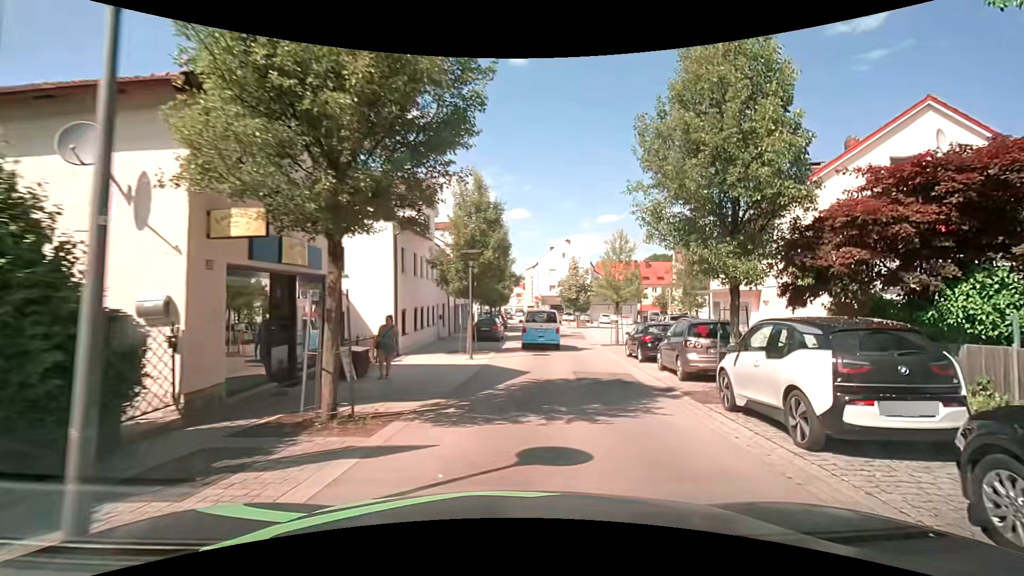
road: residential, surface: asphalt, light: Day
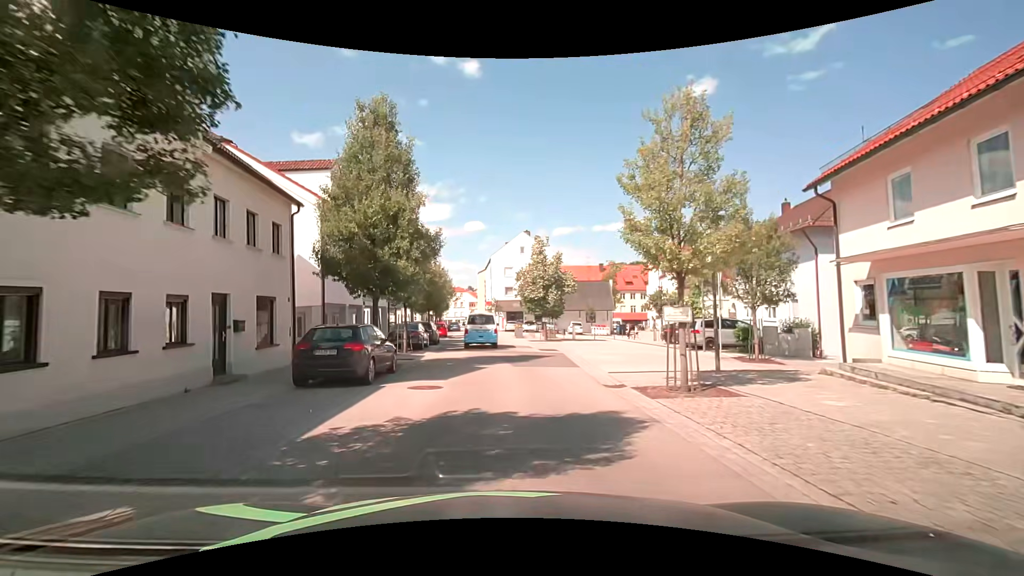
(+1.4, +18.9) m; +4°
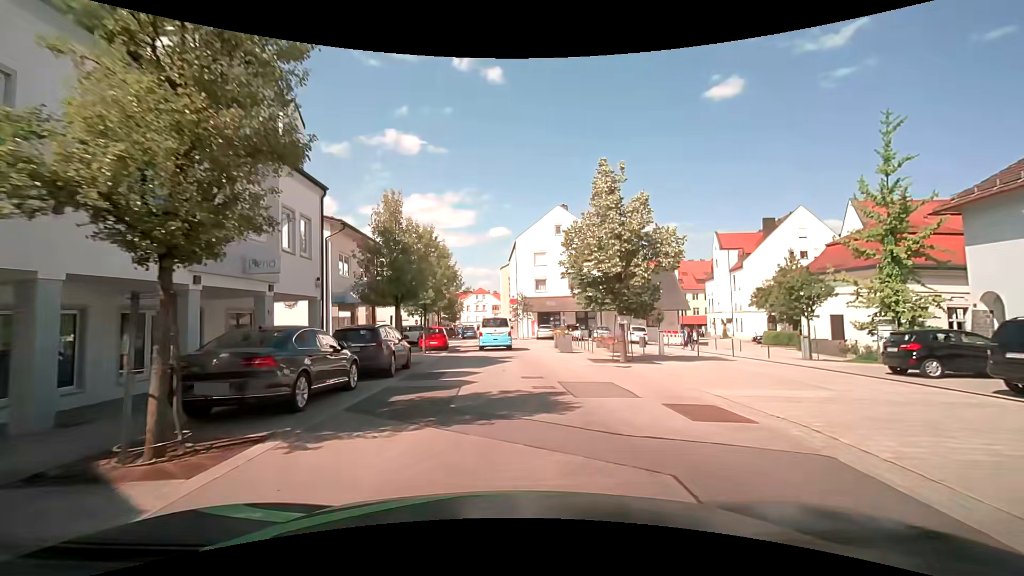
(-0.5, +18.5) m; -4°
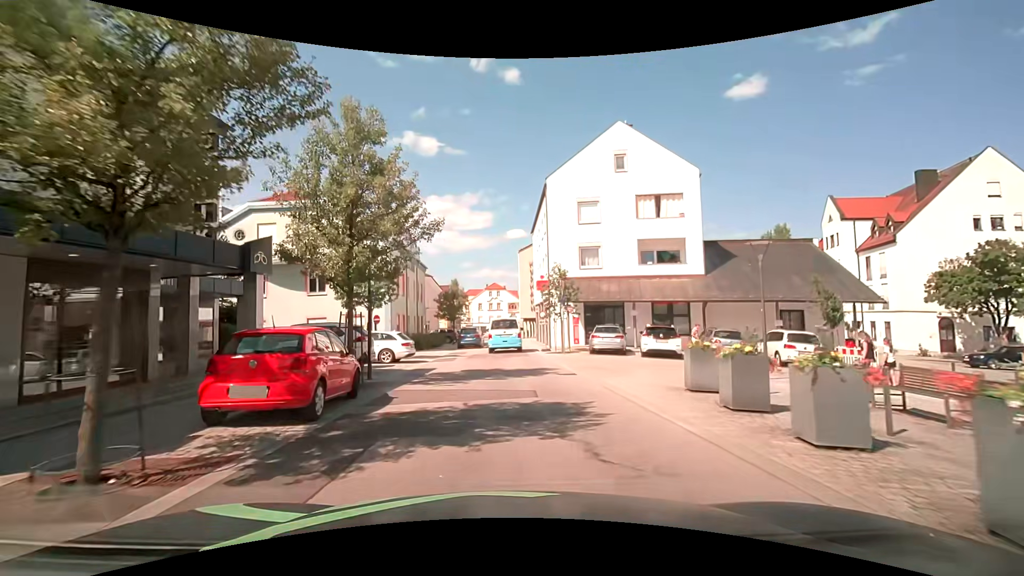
(-0.2, +22.4) m; -2°
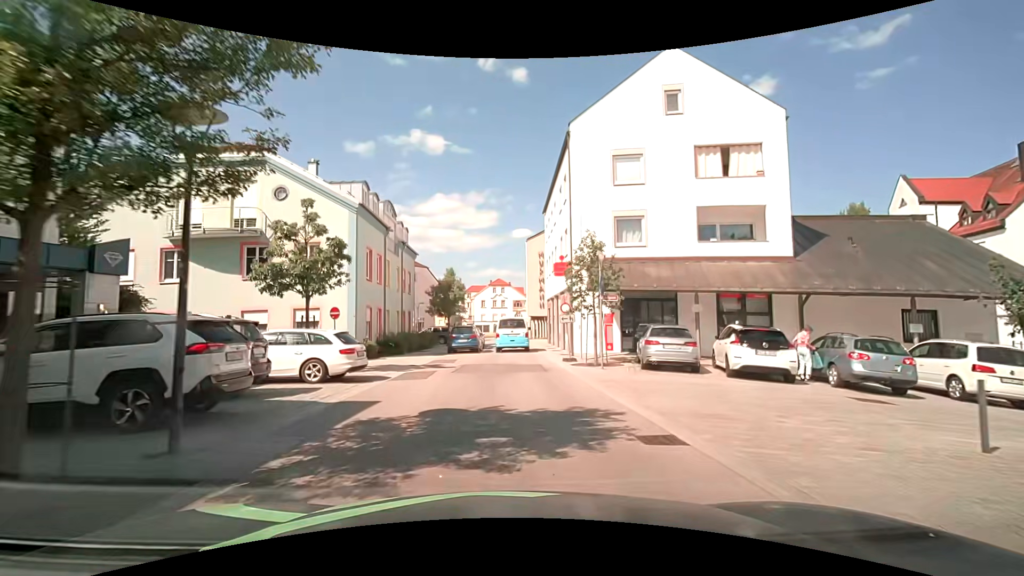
(0.0, +8.6) m; 0°
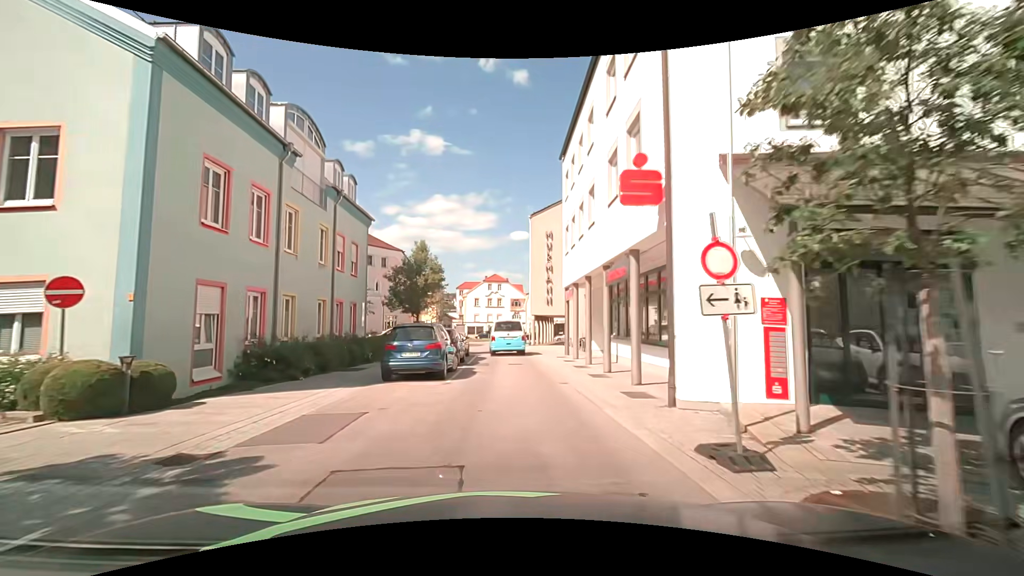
(+0.1, +14.1) m; 0°
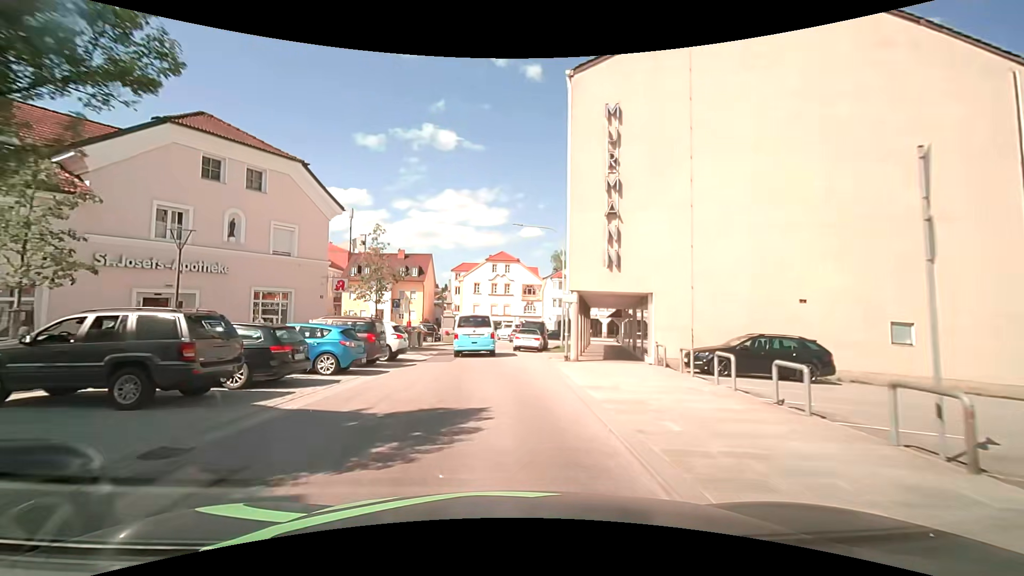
(+0.1, +25.6) m; -2°
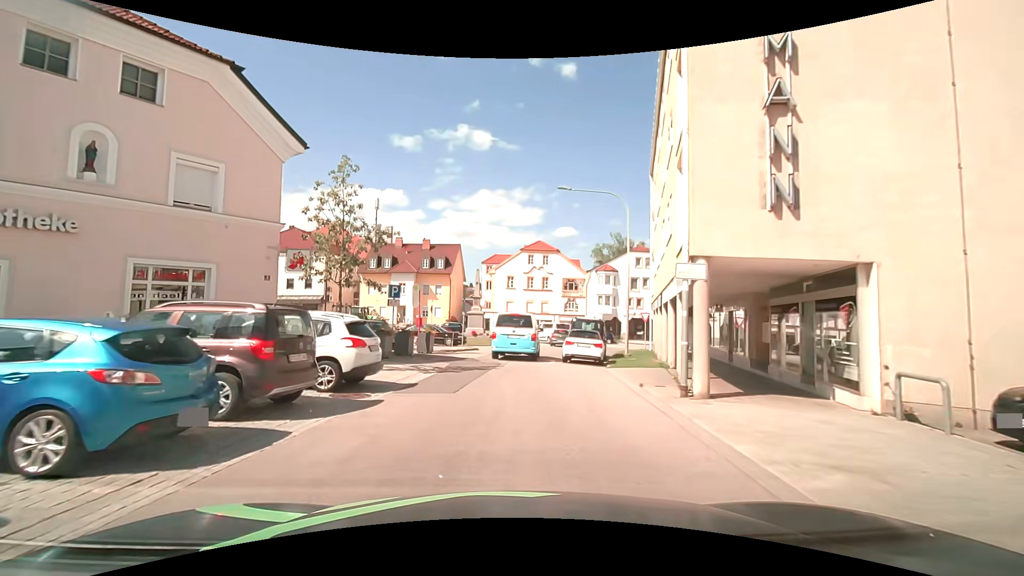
(-0.1, +9.6) m; -2°
